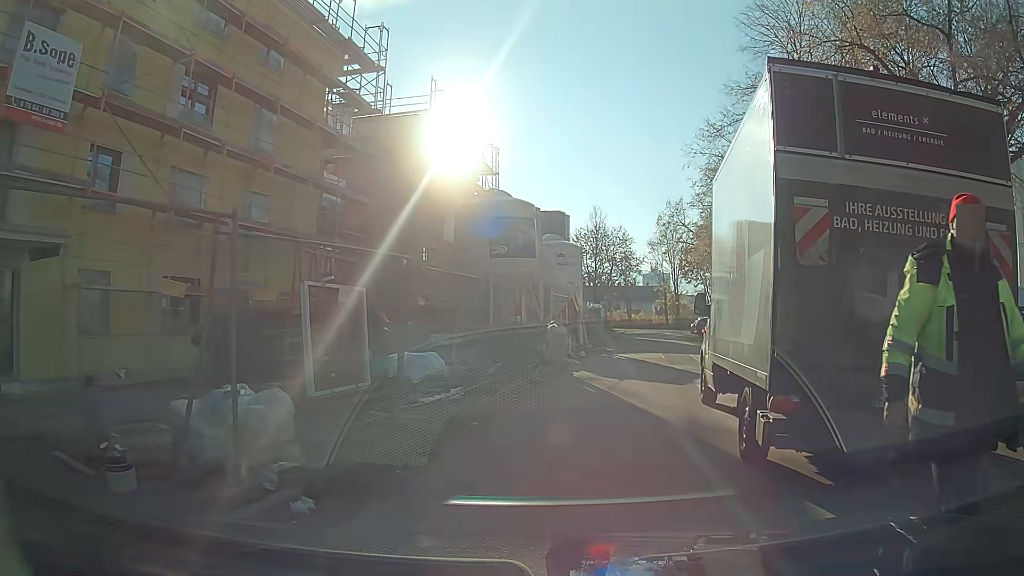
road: residential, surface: asphalt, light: Day
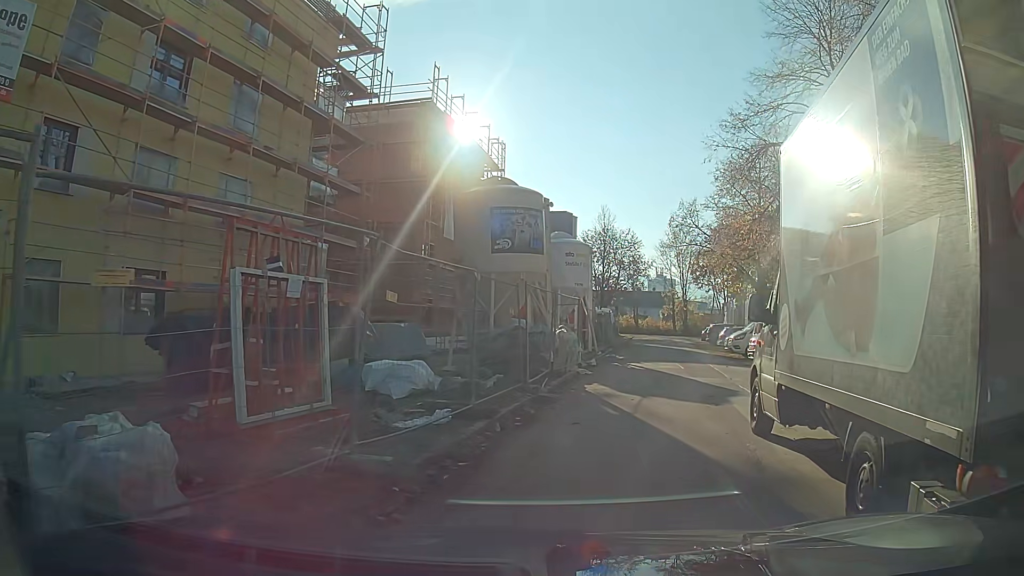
(0.0, +2.4) m; 0°
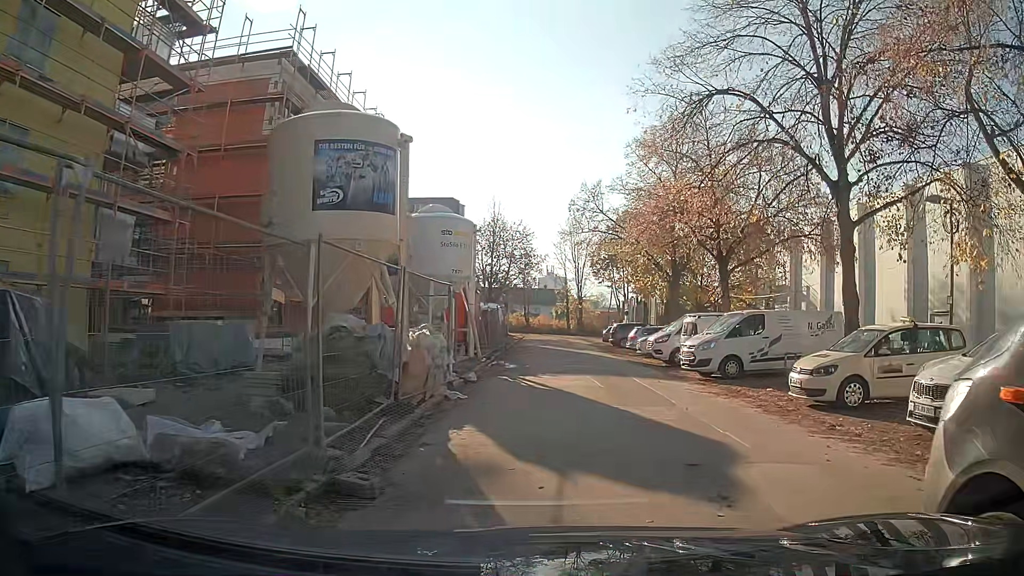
(+0.6, +6.5) m; +8°
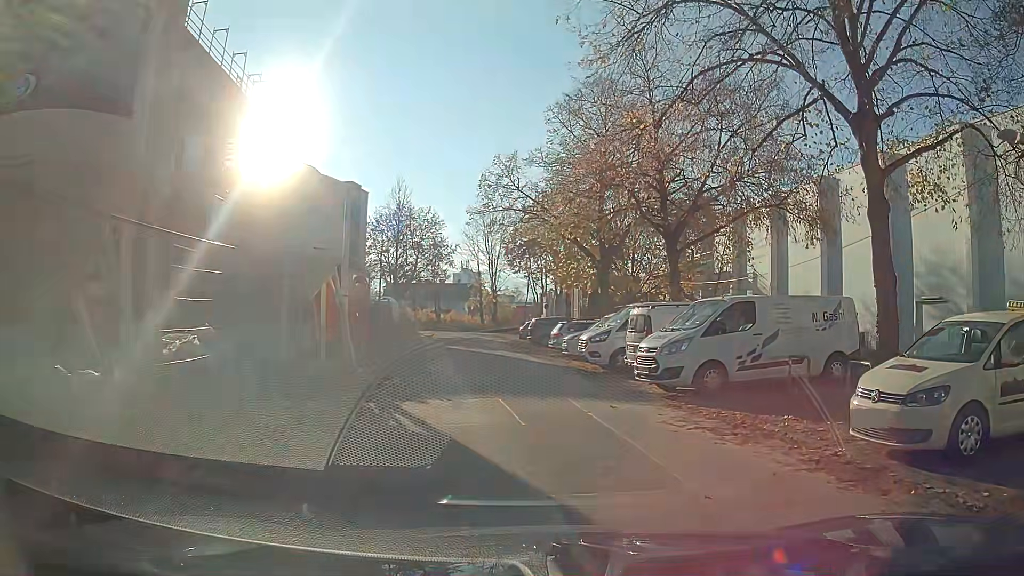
(+0.6, +6.1) m; +7°
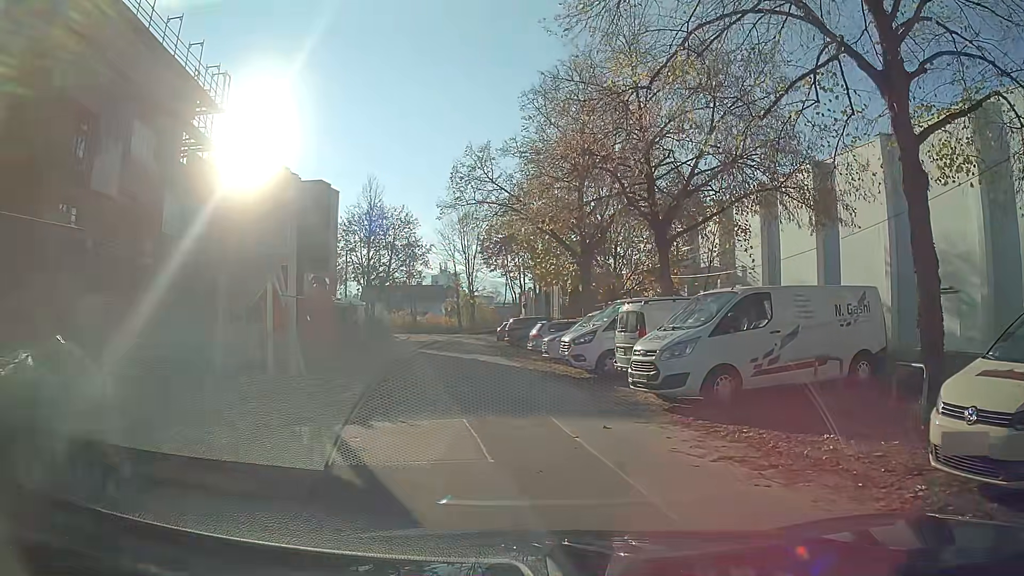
(0.0, +2.3) m; 0°
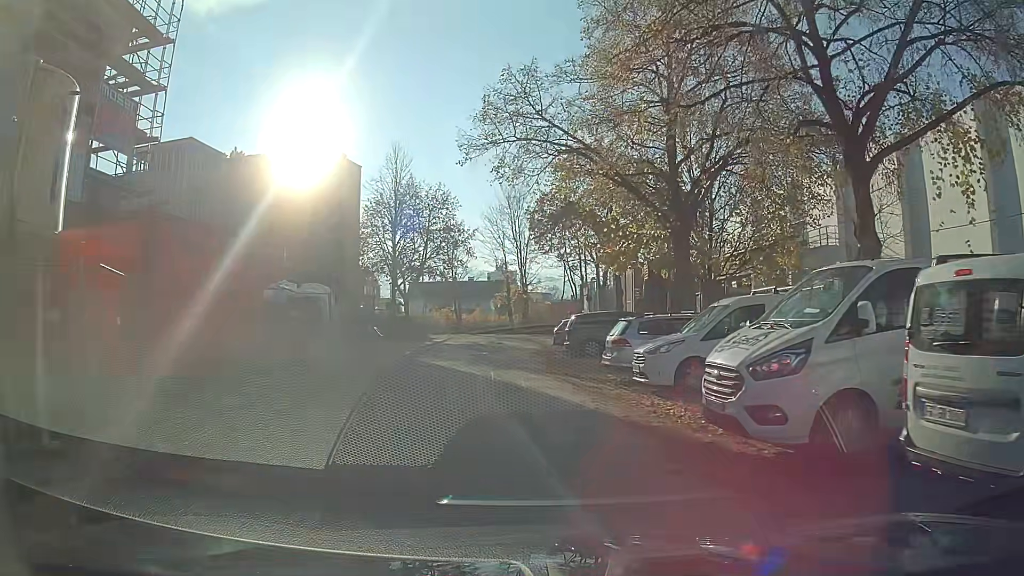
(-0.4, +10.8) m; -5°
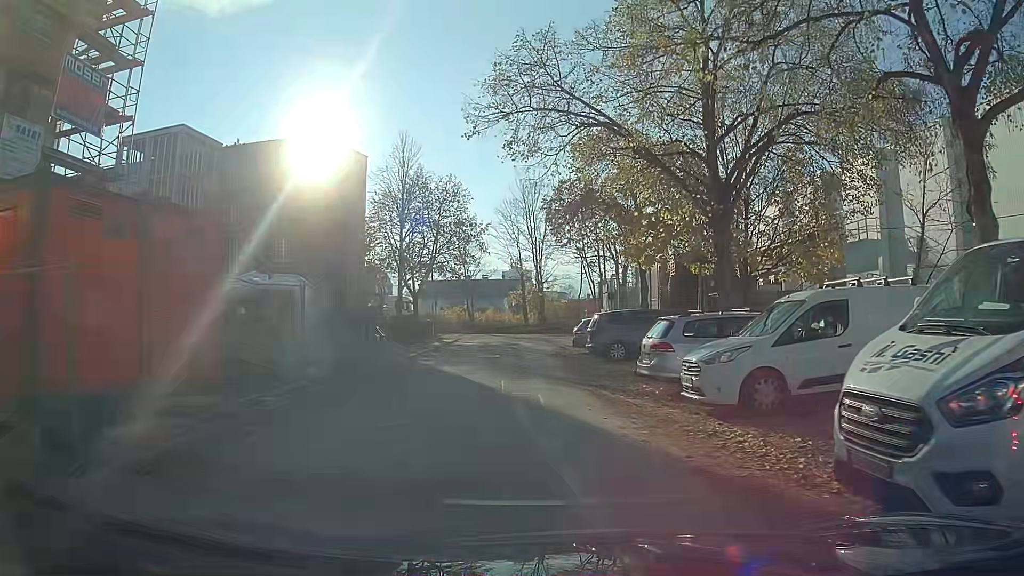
(0.0, +3.0) m; -1°
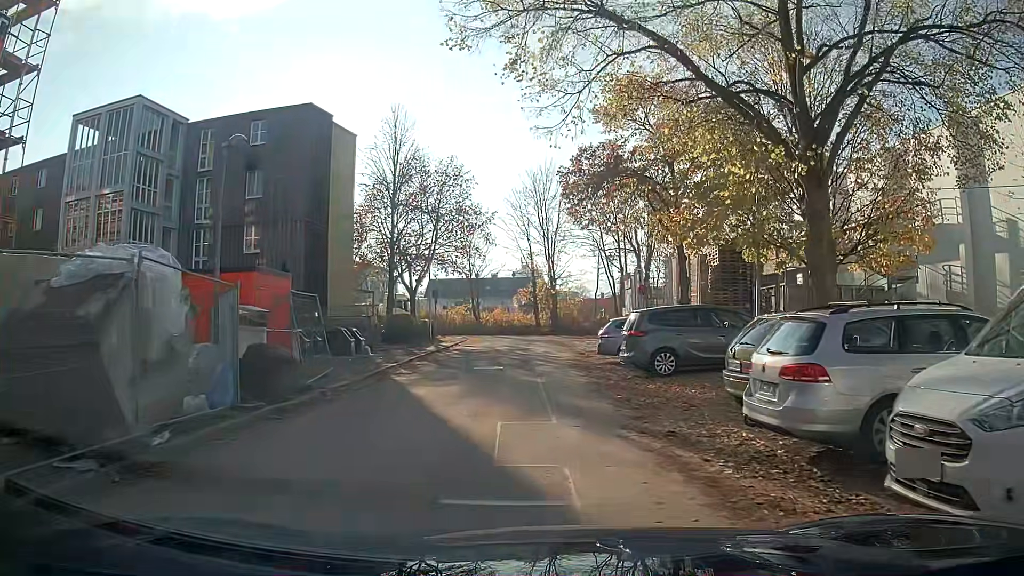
(0.0, +6.1) m; -1°
(0, +10) (0, +20) (0, +30) (0, +40) (0, +50) (+7, +56) (+17, +57) (+27, +57) (+37, +58) (+47, +59) m
